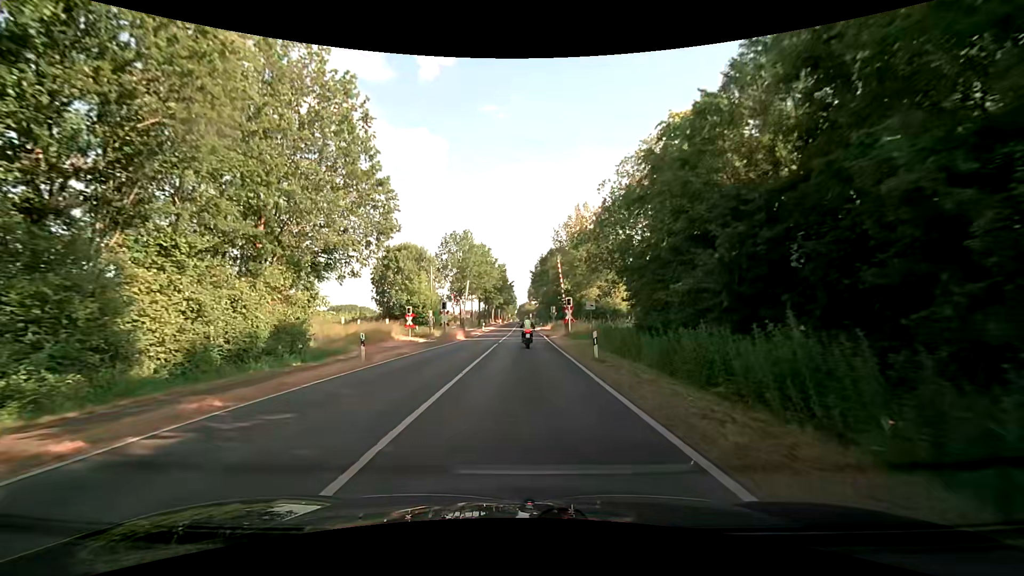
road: secondary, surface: asphalt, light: Day
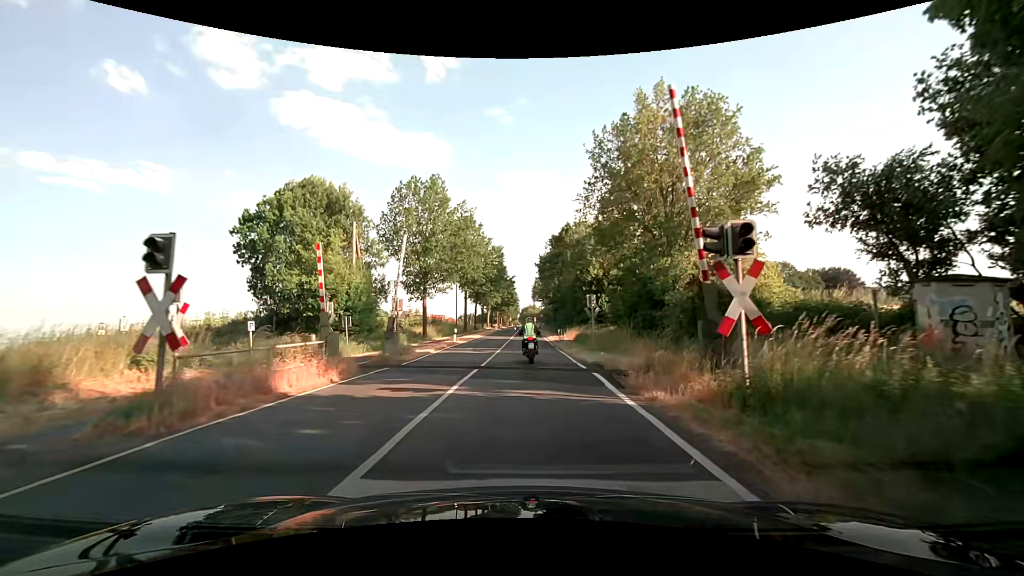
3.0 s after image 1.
(0.0, +29.9) m; -1°
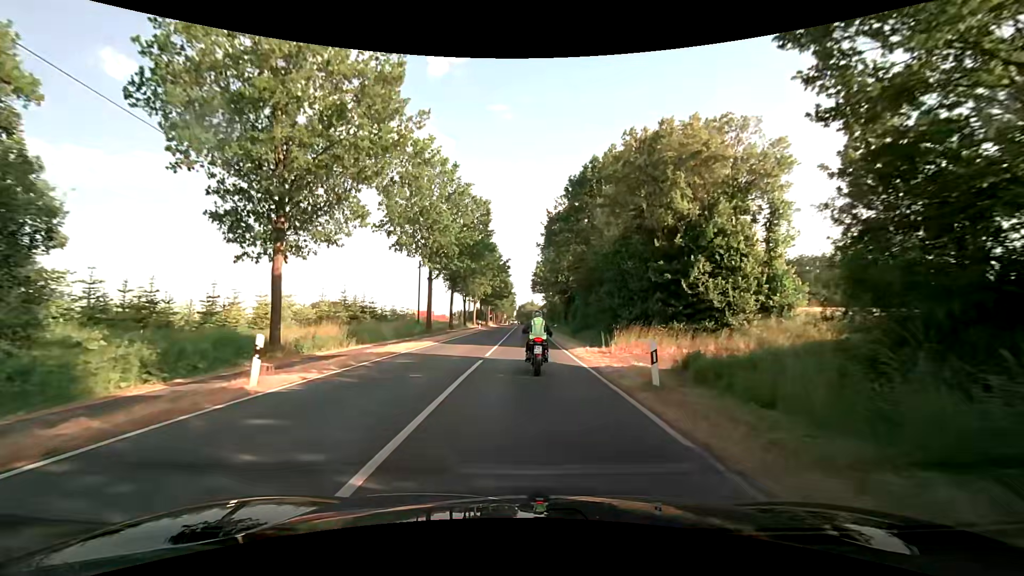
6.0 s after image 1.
(+0.2, +27.9) m; +1°
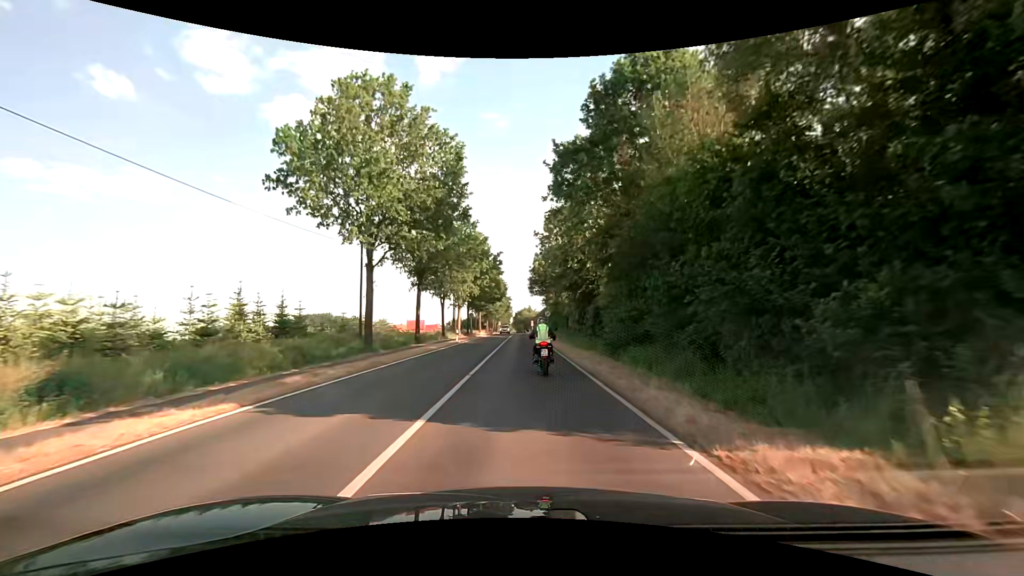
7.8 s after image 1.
(+0.1, +18.7) m; +1°
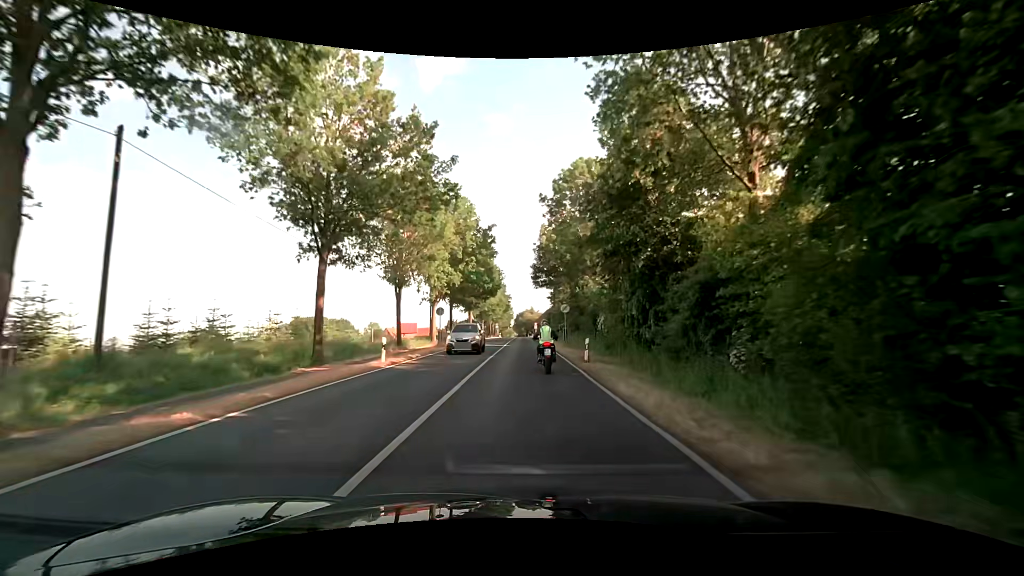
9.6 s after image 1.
(-0.1, +22.5) m; 0°
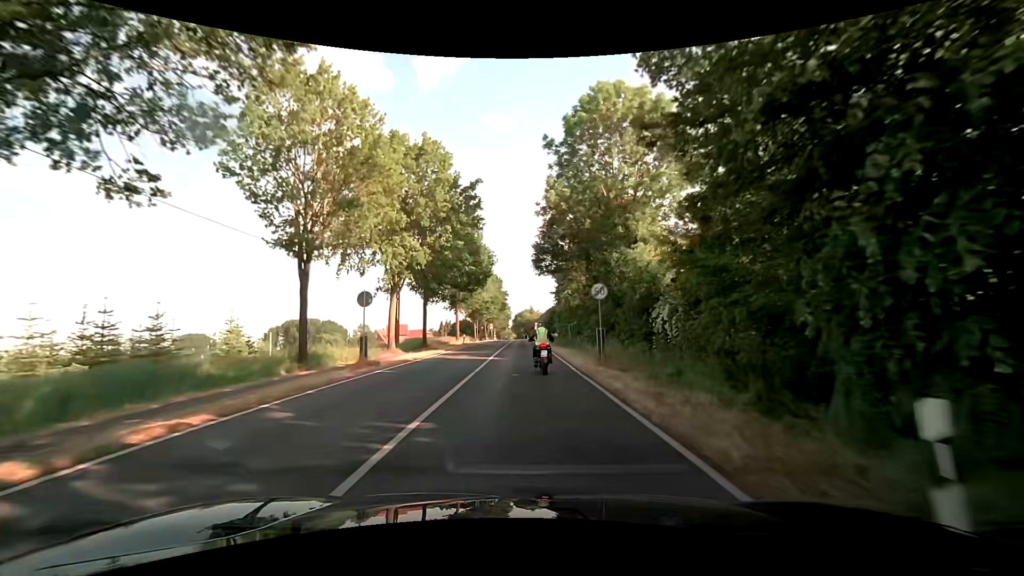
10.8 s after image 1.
(-0.2, +16.7) m; -1°
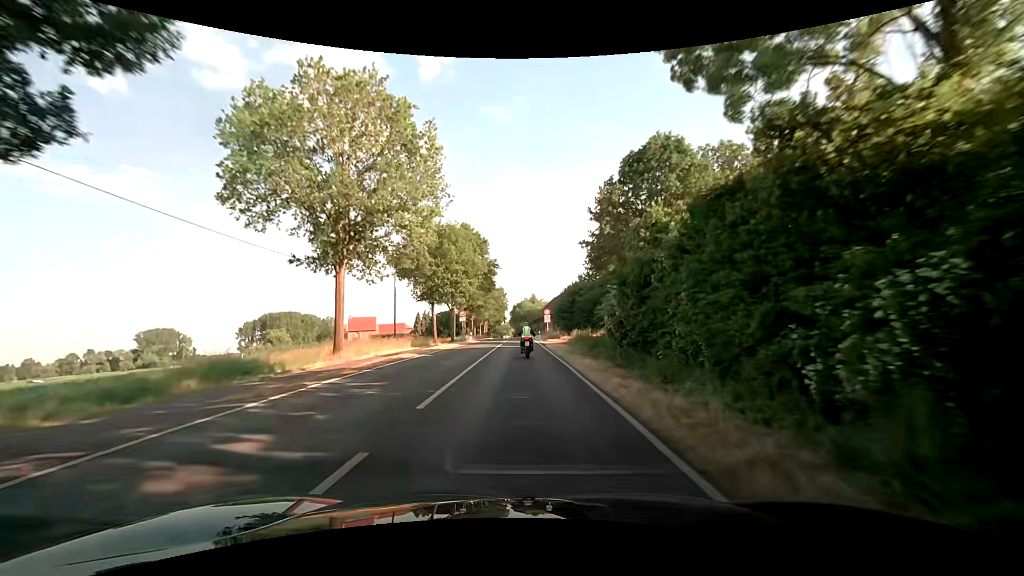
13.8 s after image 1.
(+0.1, +47.2) m; 0°
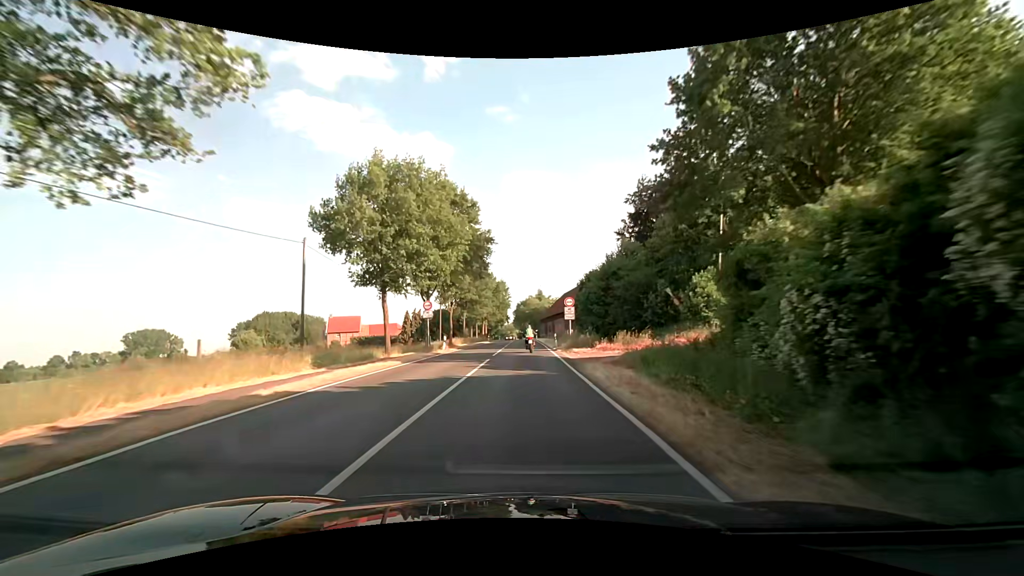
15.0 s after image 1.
(+0.1, +21.9) m; 0°
(0, +10) (0, +20) (0, +30) (0, +40) (0, +50) (0, +60) (0, +70) (0, +80) (0, +90) (0, +100) m
